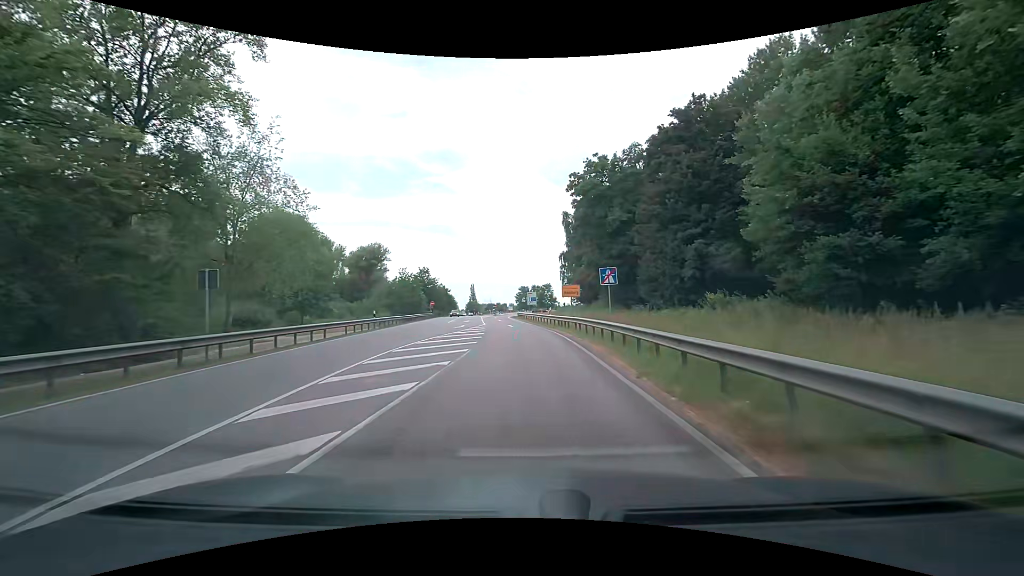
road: motorway_link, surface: asphalt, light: Day
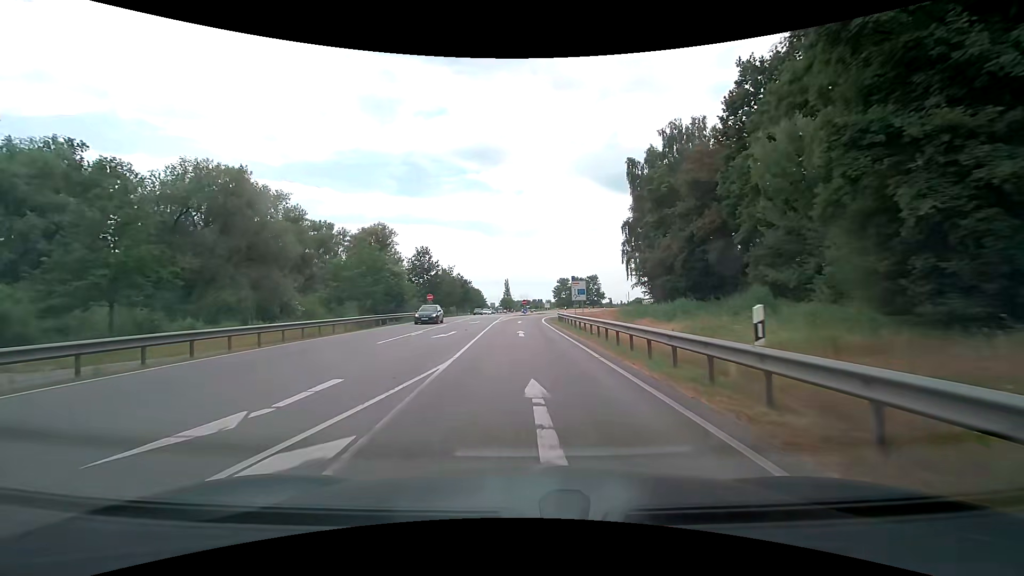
(-0.5, +31.0) m; -4°
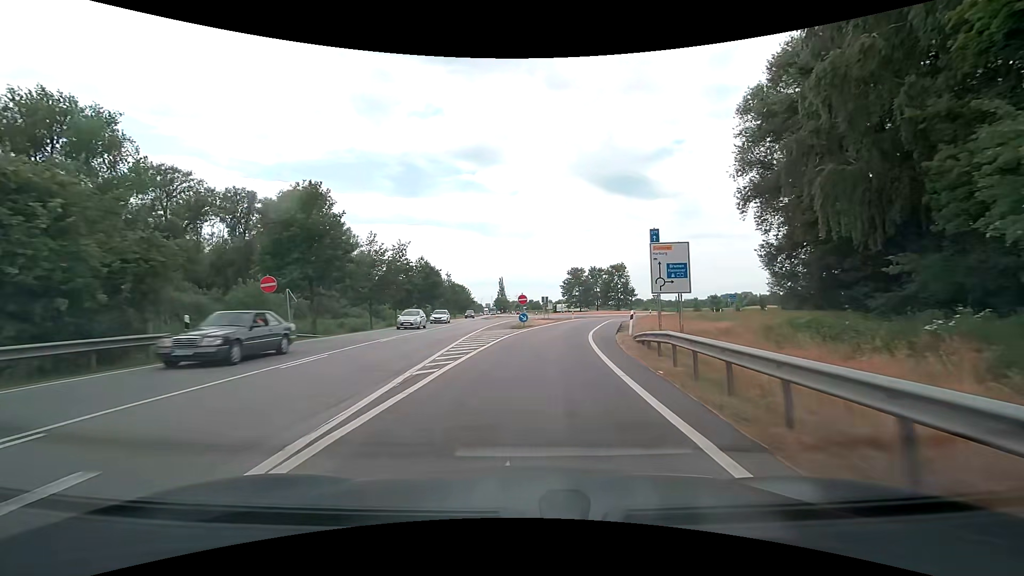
(-0.2, +38.7) m; 0°
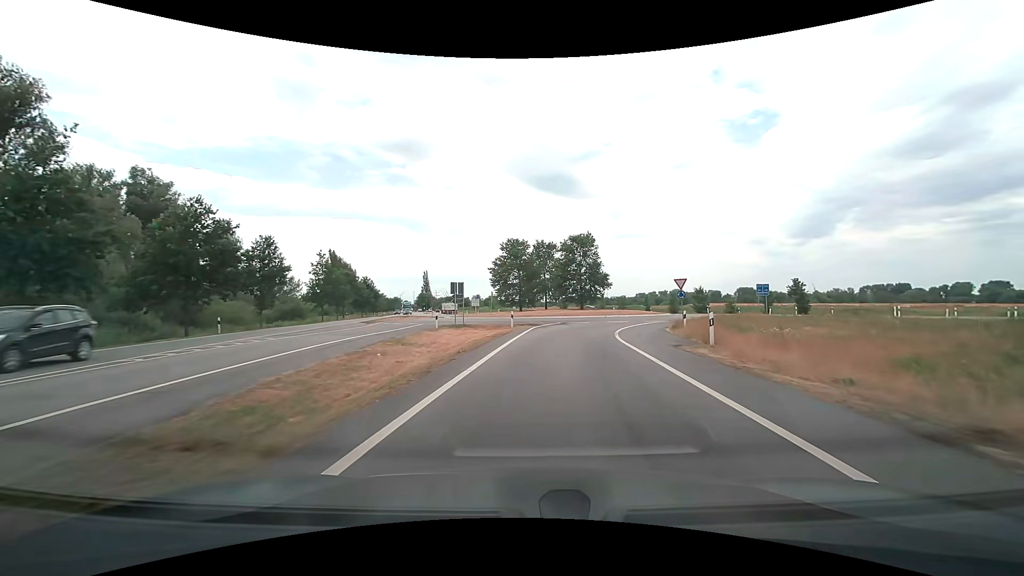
(+2.9, +36.5) m; +8°
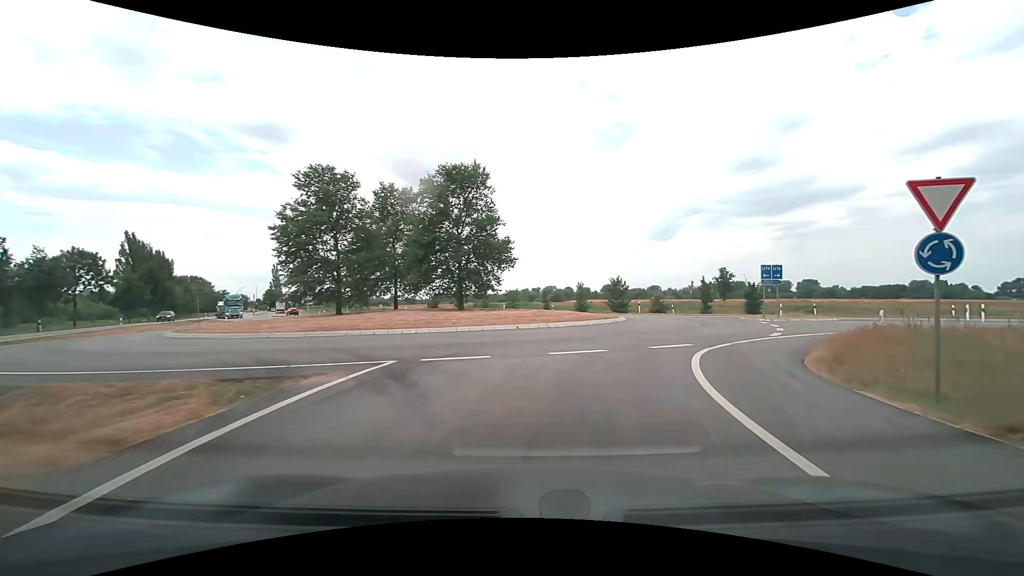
(+2.2, +27.6) m; +13°
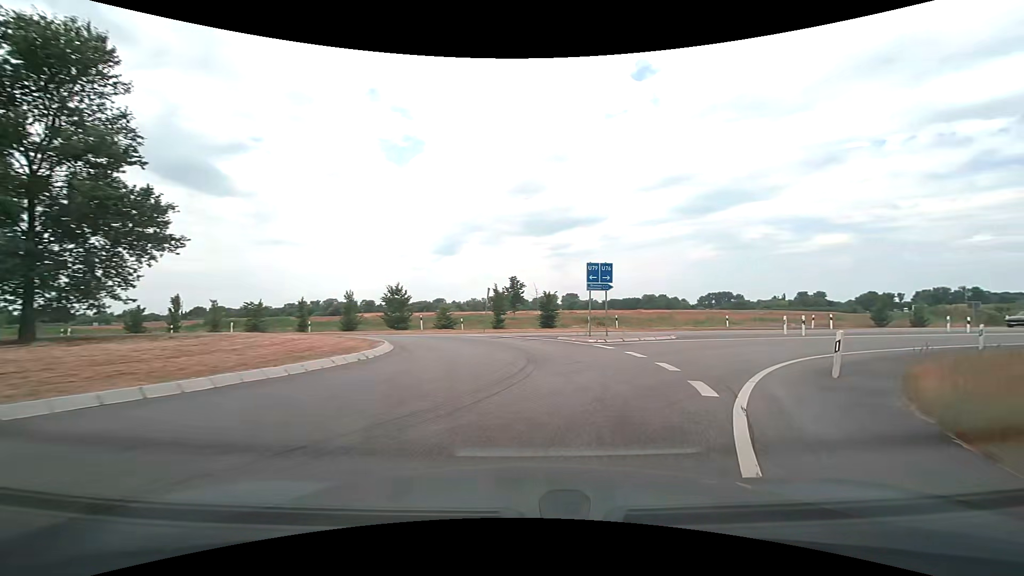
(+2.3, +12.5) m; +23°
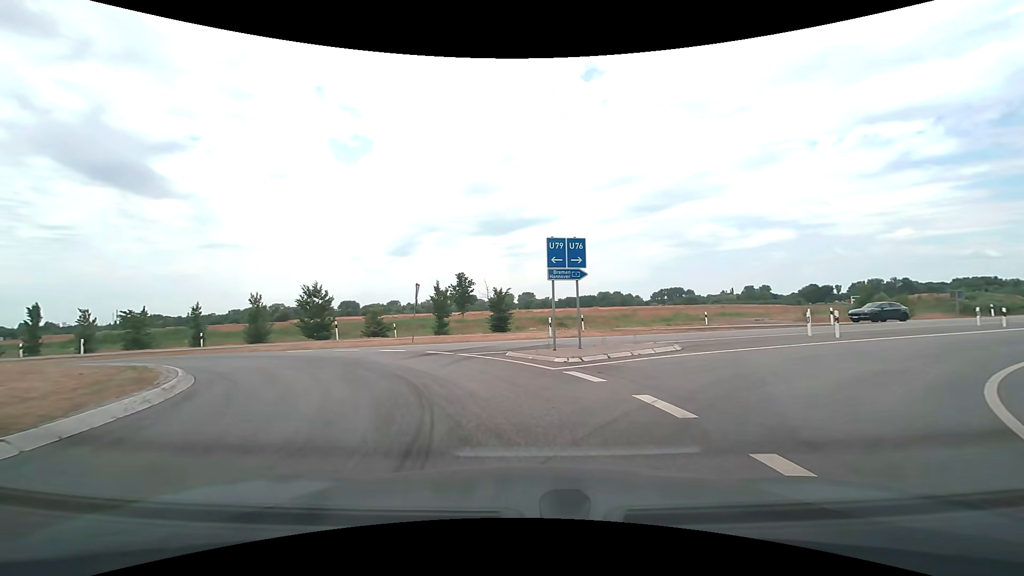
(+0.9, +8.1) m; +7°
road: secondary
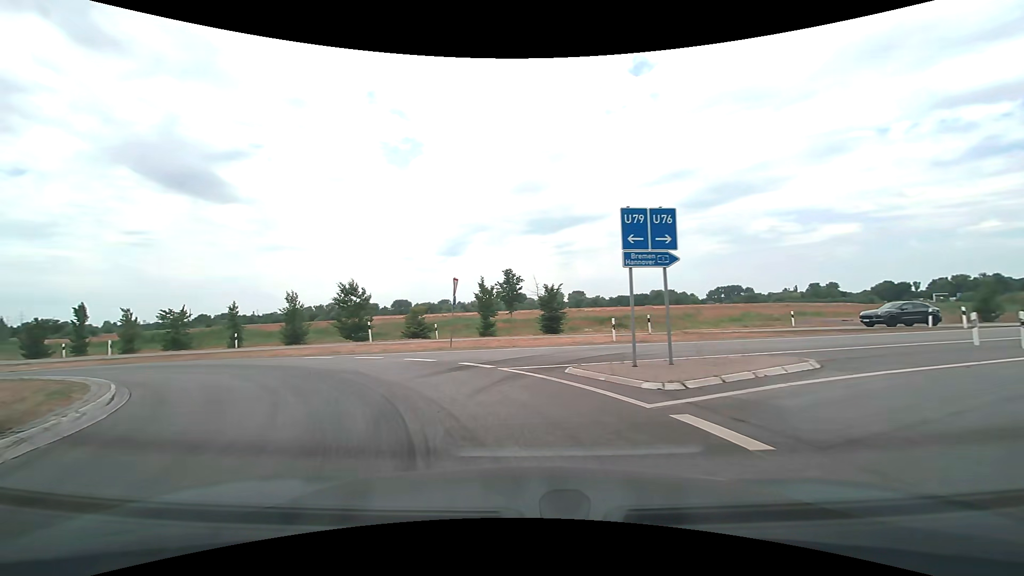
(-0.2, +4.2) m; -5°
